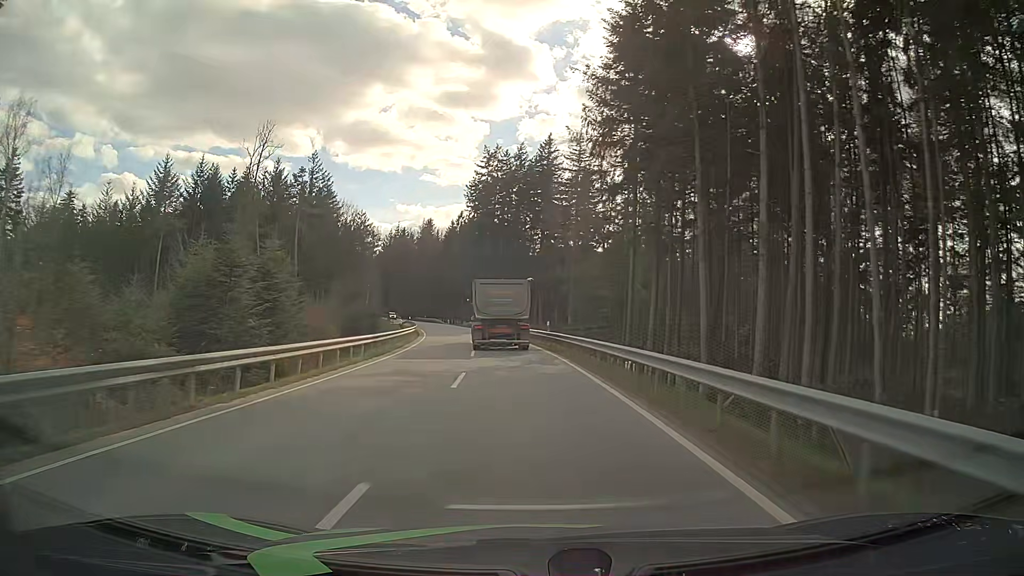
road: tertiary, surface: asphalt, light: Day
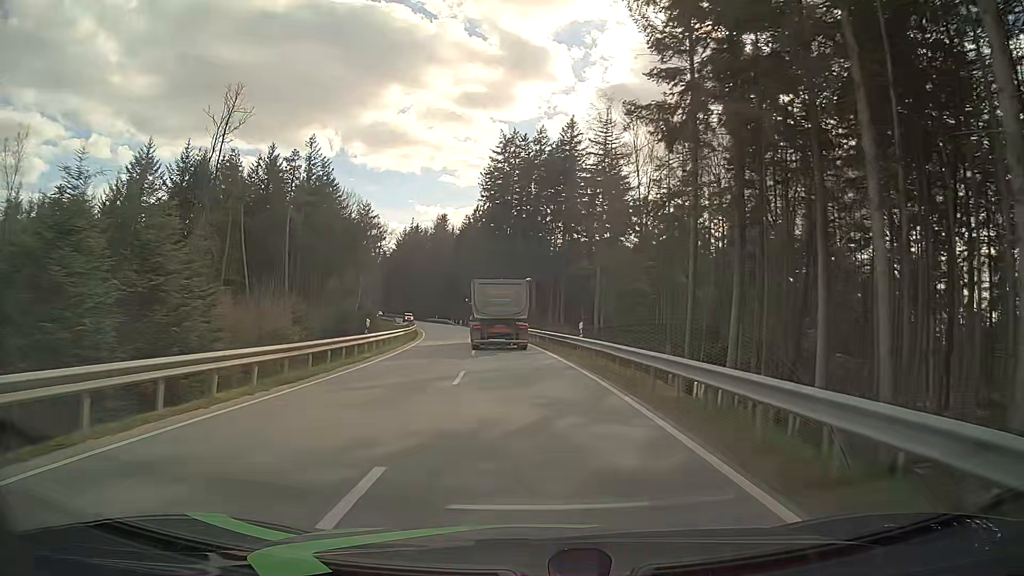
(-0.2, +11.4) m; -2°
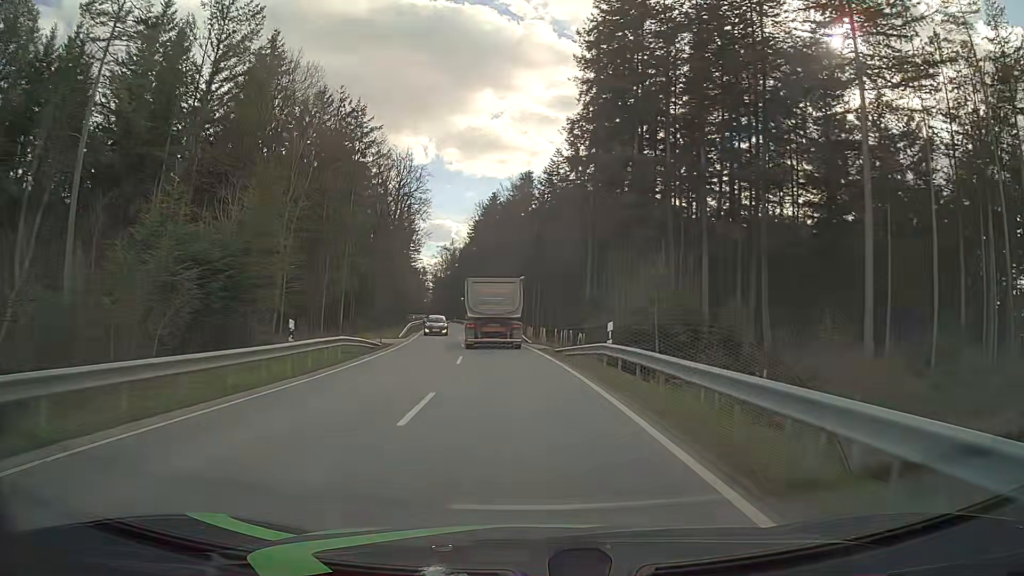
(-4.3, +57.7) m; -8°
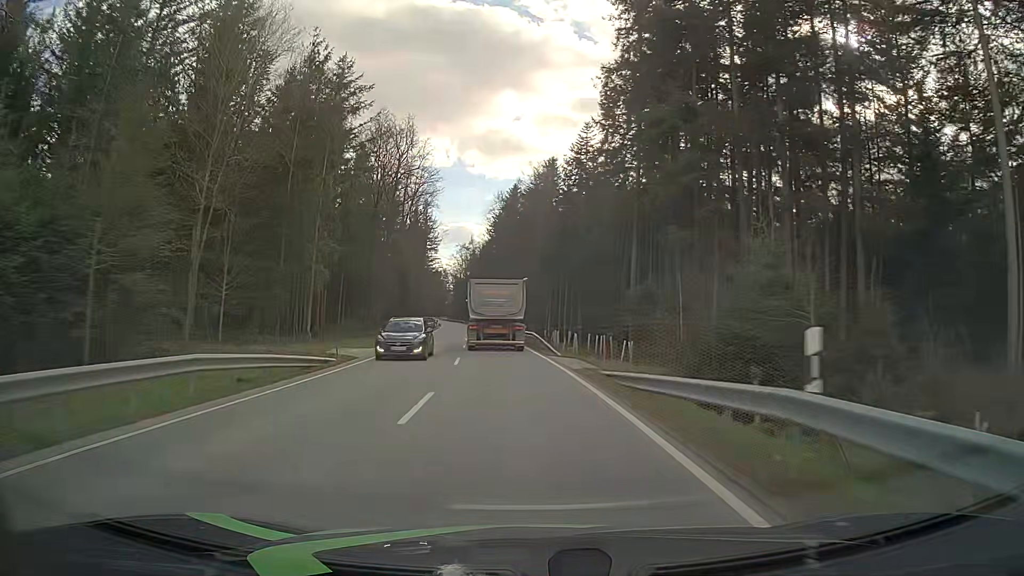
(-0.3, +11.8) m; -2°
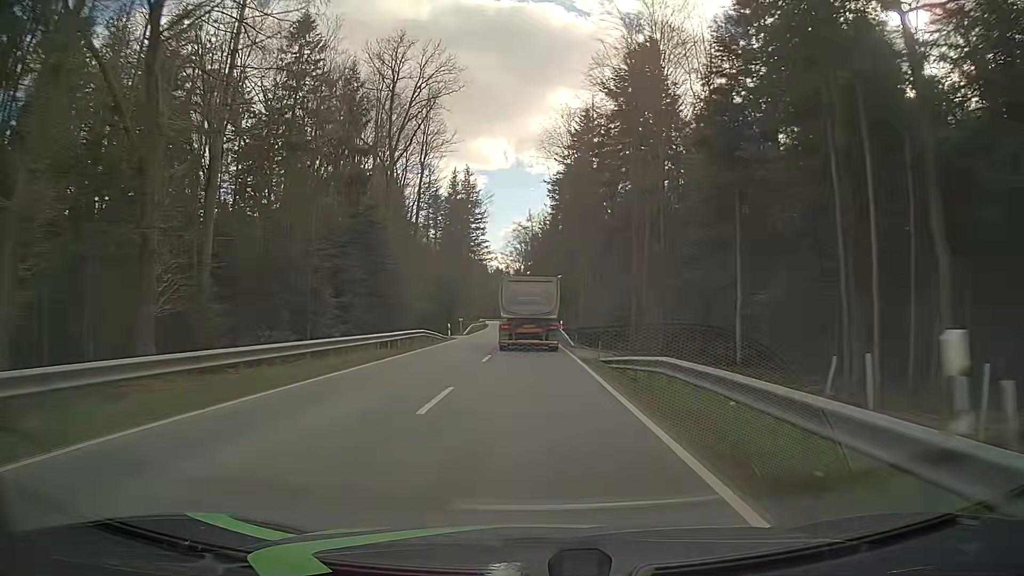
(-3.0, +47.3) m; -6°
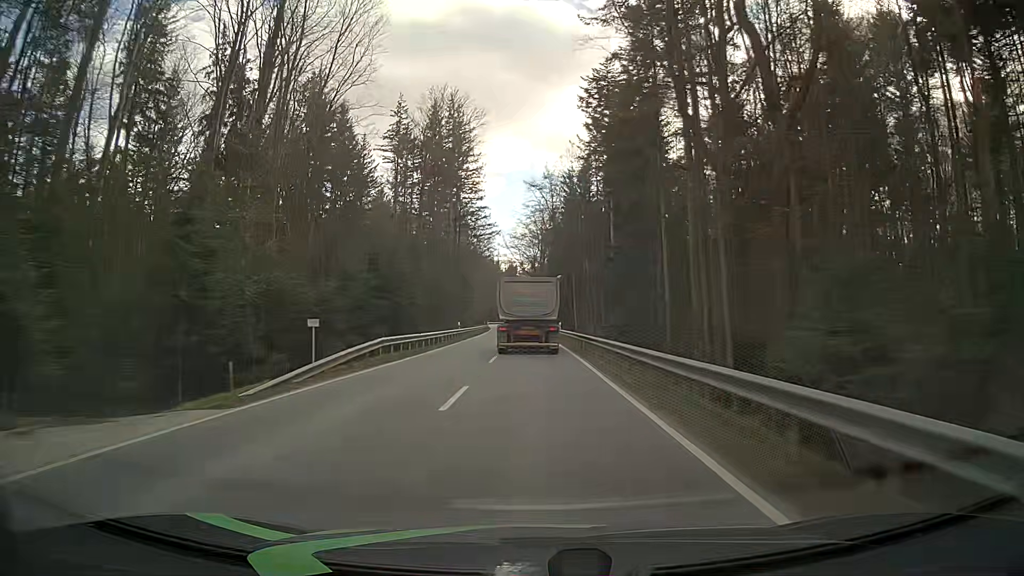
(-0.6, +47.3) m; -2°
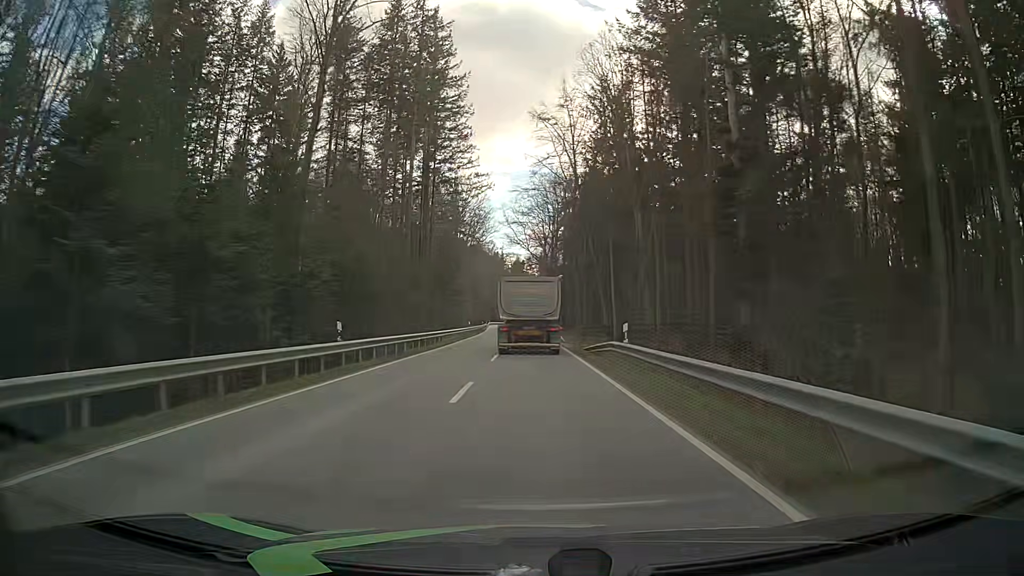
(-0.1, +35.1) m; 0°
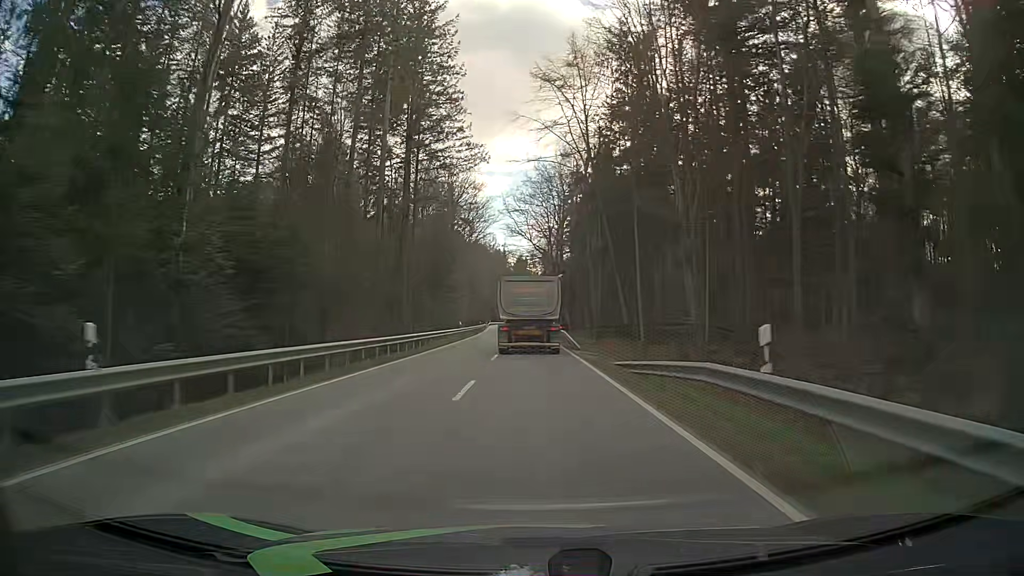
(0.0, +11.6) m; -1°
(0, +10) (0, +20) (0, +30) (0, +40) (0, +50) (-1, +60) (-1, +70) (-1, +80) (-2, +90) (-2, +100) m
